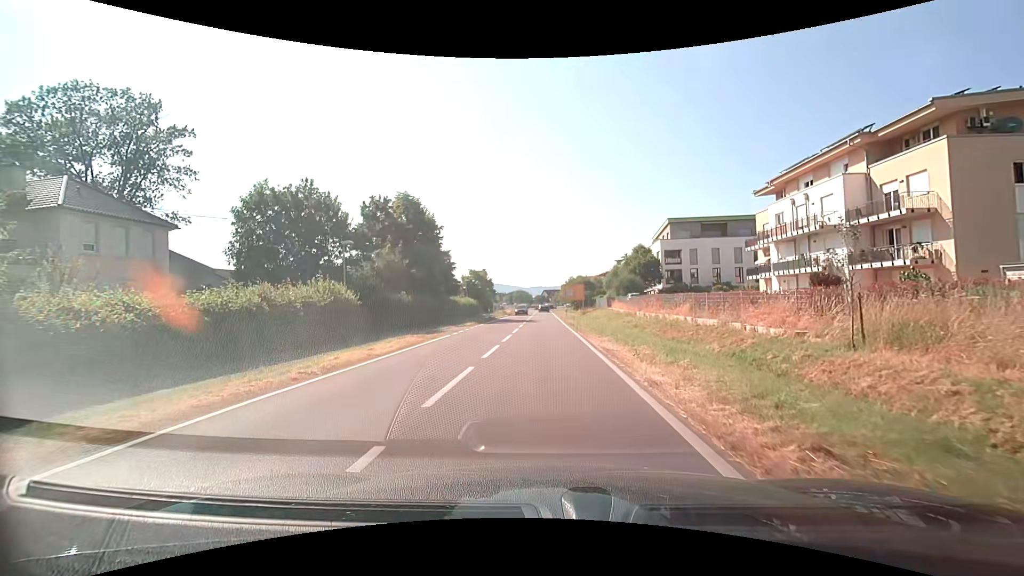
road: secondary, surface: asphalt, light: Day
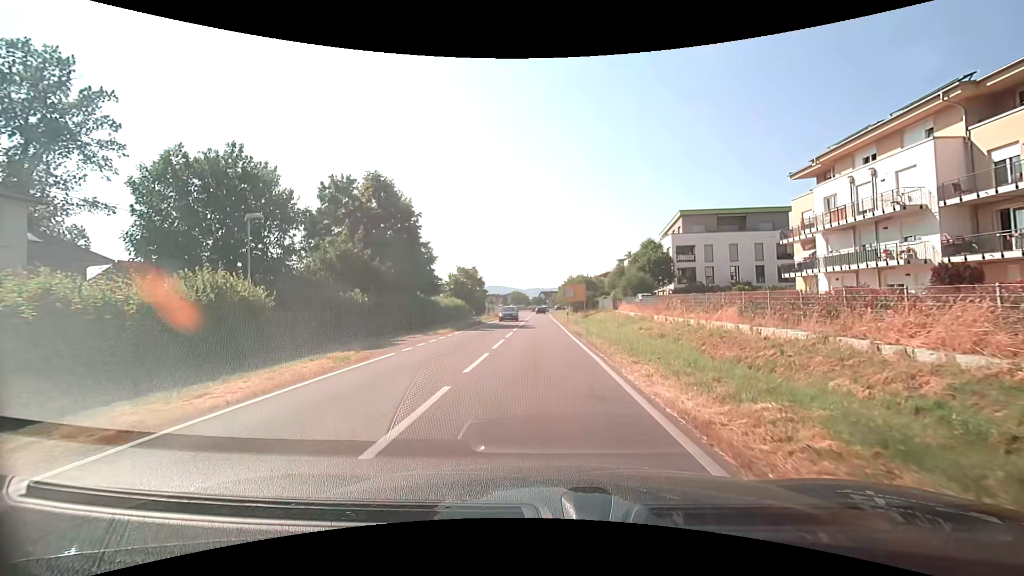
(0.0, +8.3) m; 0°
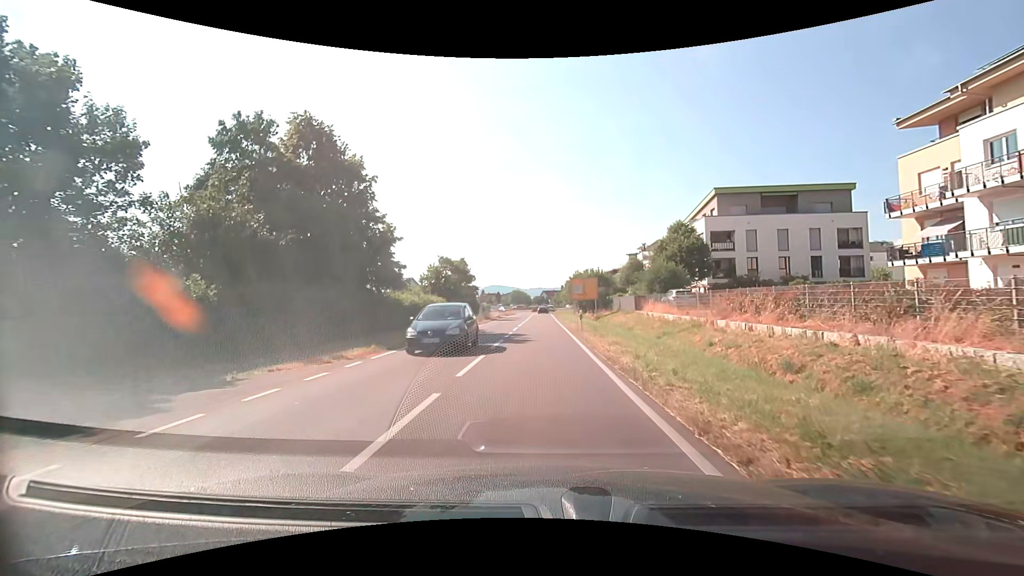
(0.0, +13.0) m; 0°
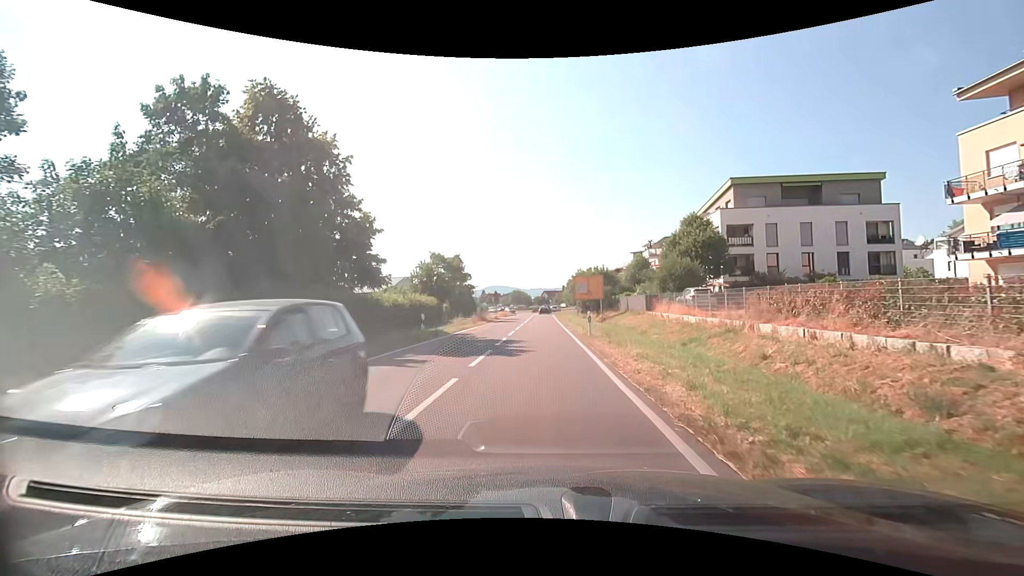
(0.0, +4.5) m; 0°
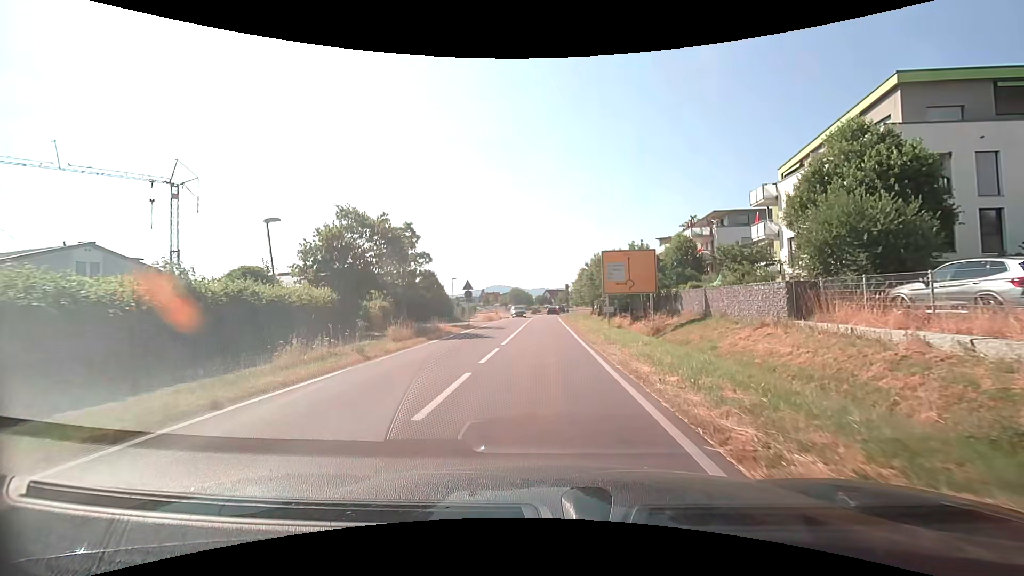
(-0.2, +23.3) m; 0°
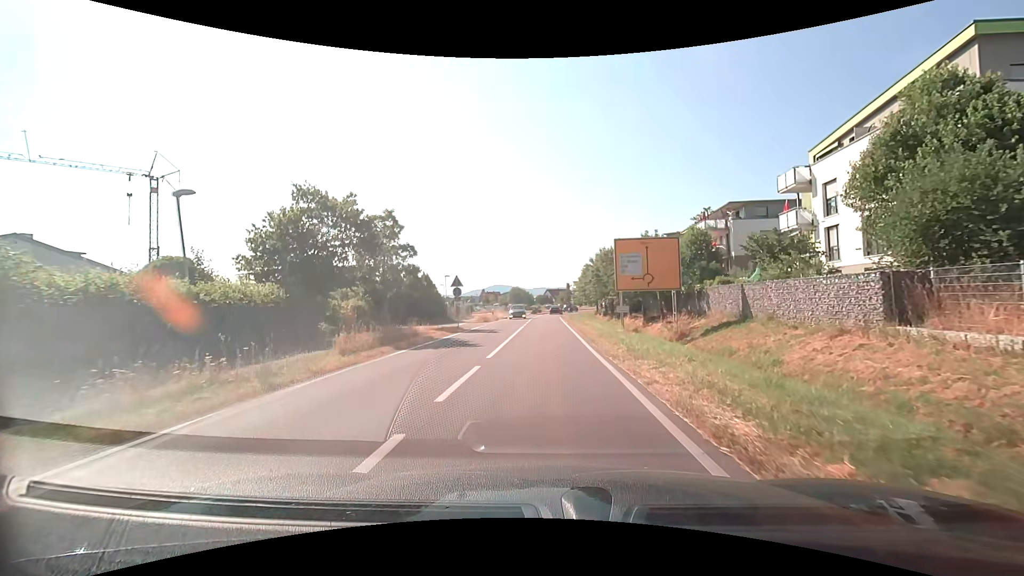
(0.0, +4.8) m; 0°
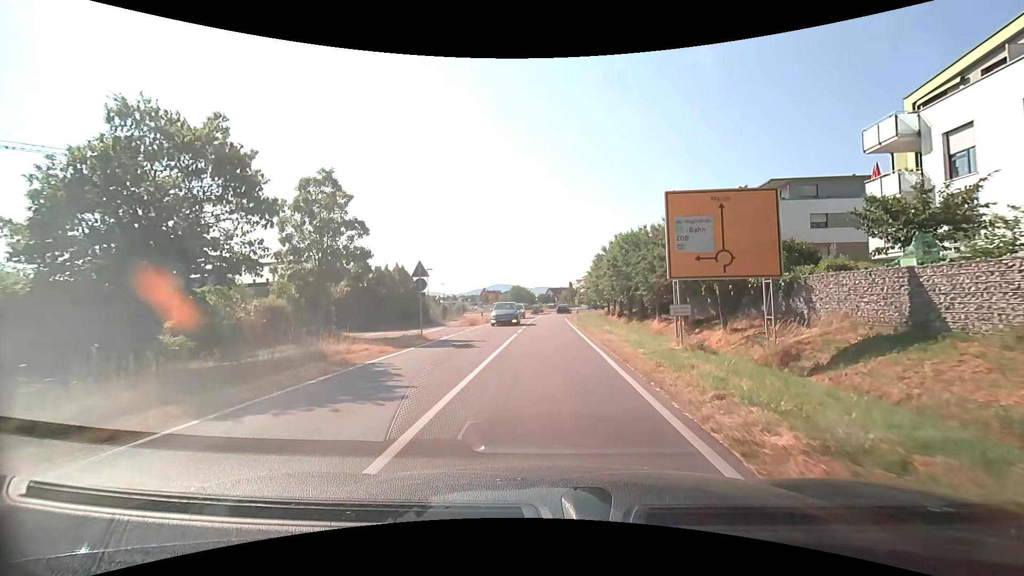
(0.0, +9.7) m; 0°
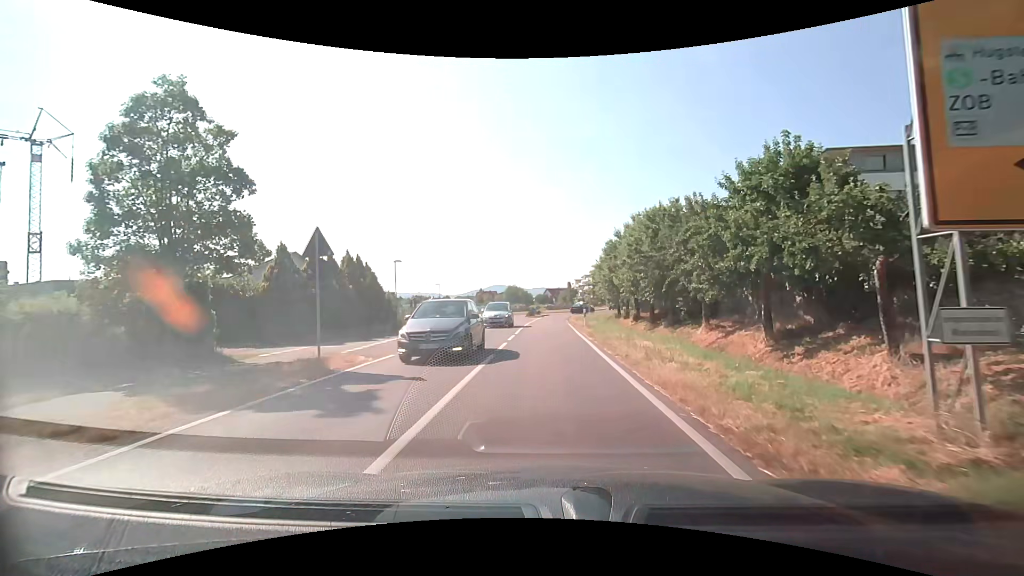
(0.0, +9.5) m; 0°
(0, +10) (0, +20) (0, +30) (+1, +40) (+1, +50) (+2, +60) (+3, +70) (+9, +78) (+13, +87) (+10, +96) m
